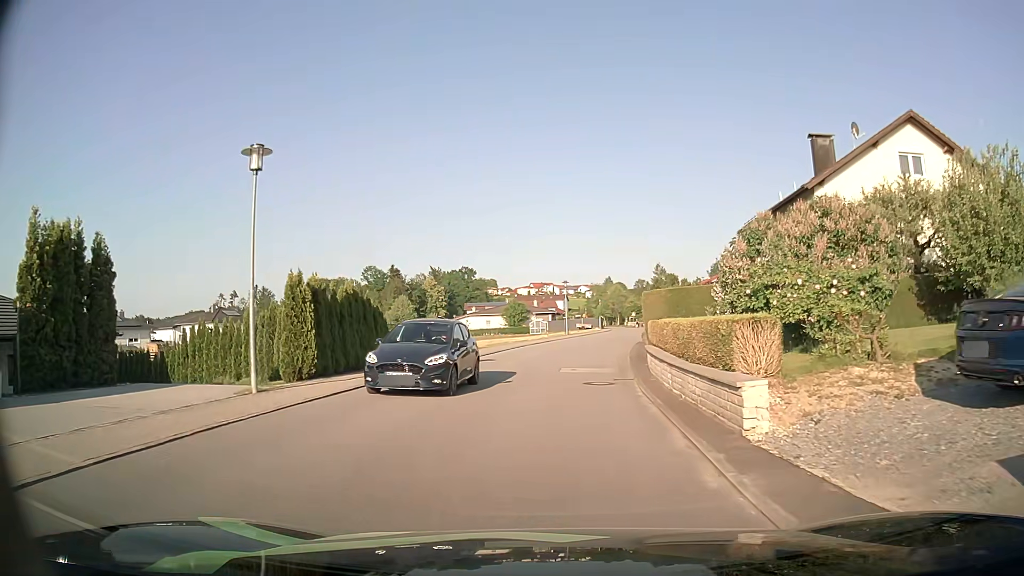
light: Day
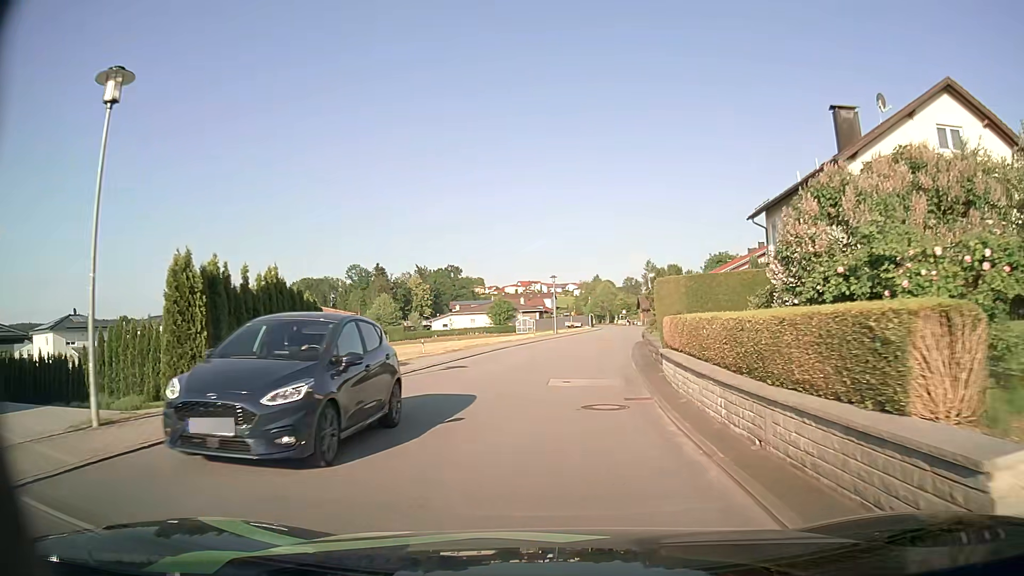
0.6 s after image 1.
(0.0, +4.9) m; +1°
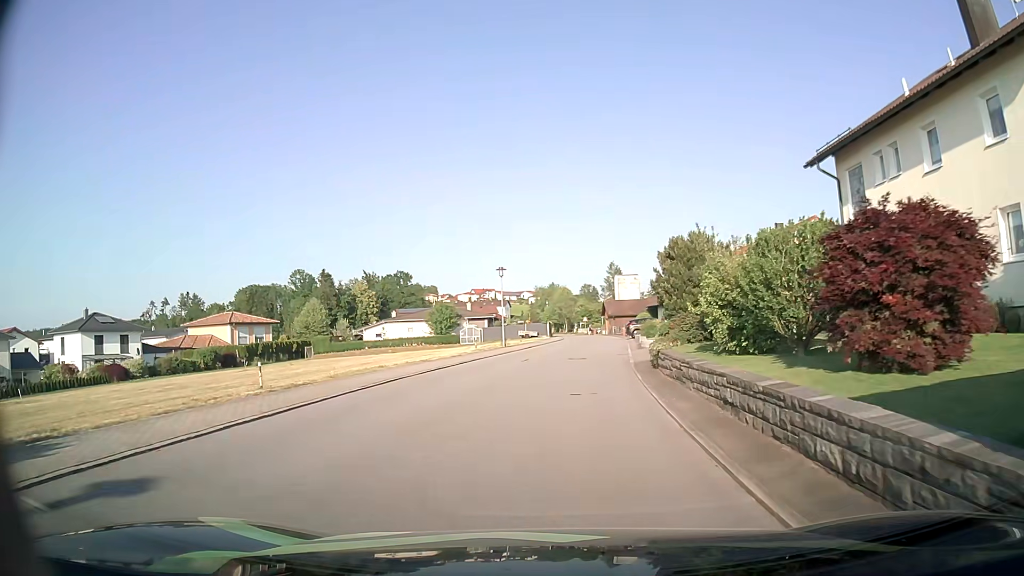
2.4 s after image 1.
(+0.5, +15.2) m; +4°
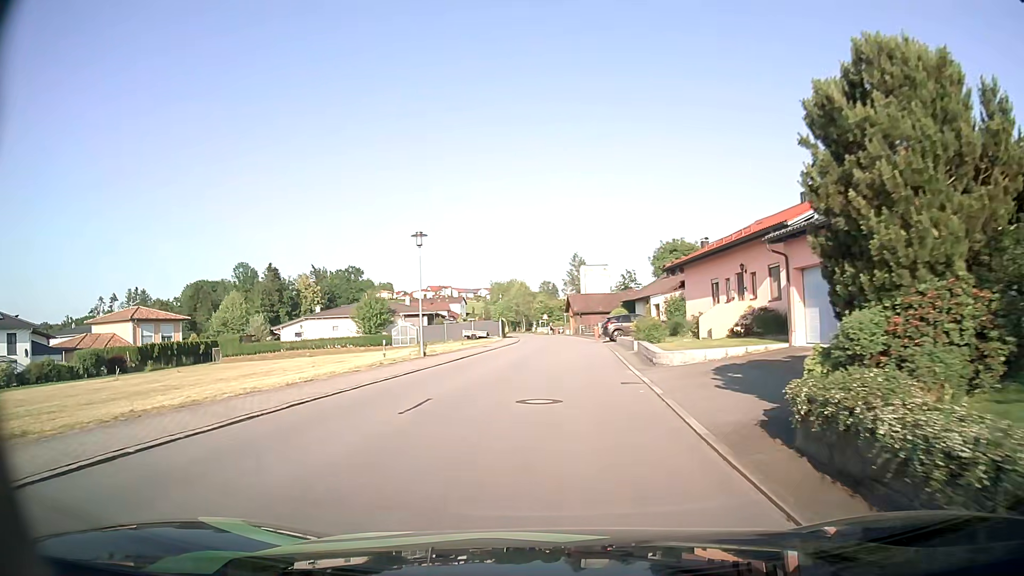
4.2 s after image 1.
(+0.5, +15.3) m; +4°
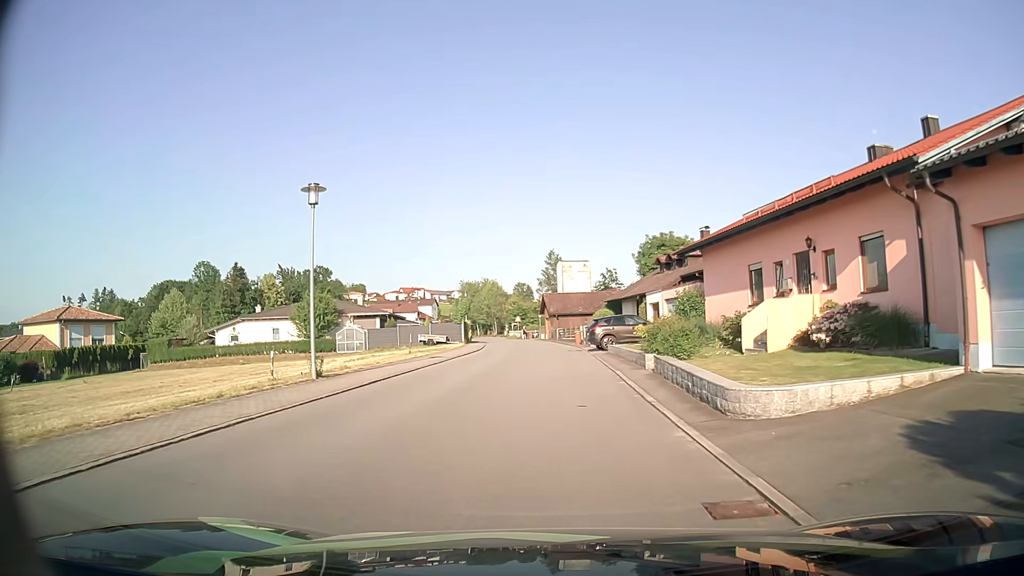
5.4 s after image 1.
(+0.2, +10.0) m; +2°
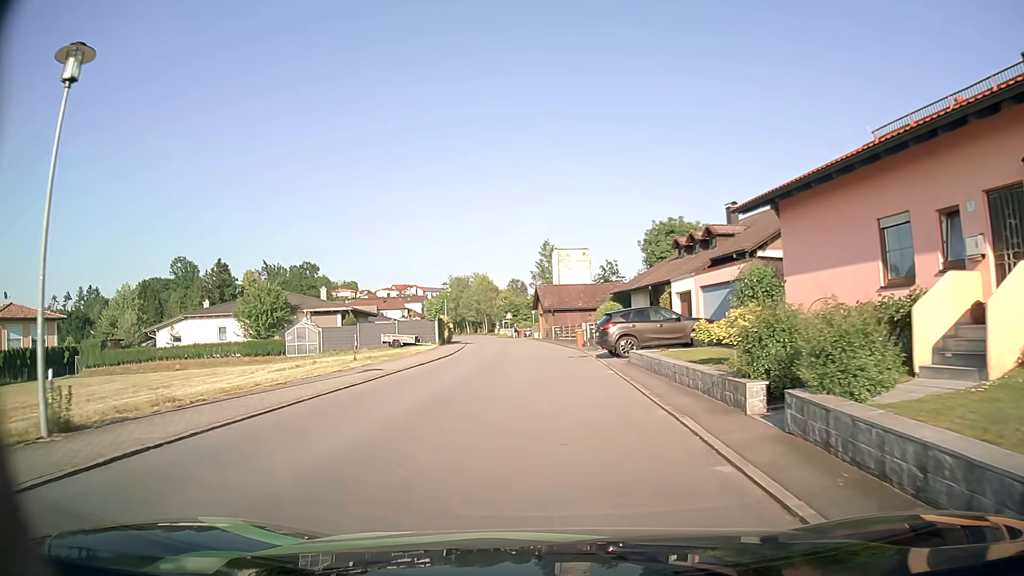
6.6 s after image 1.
(0.0, +10.0) m; 0°
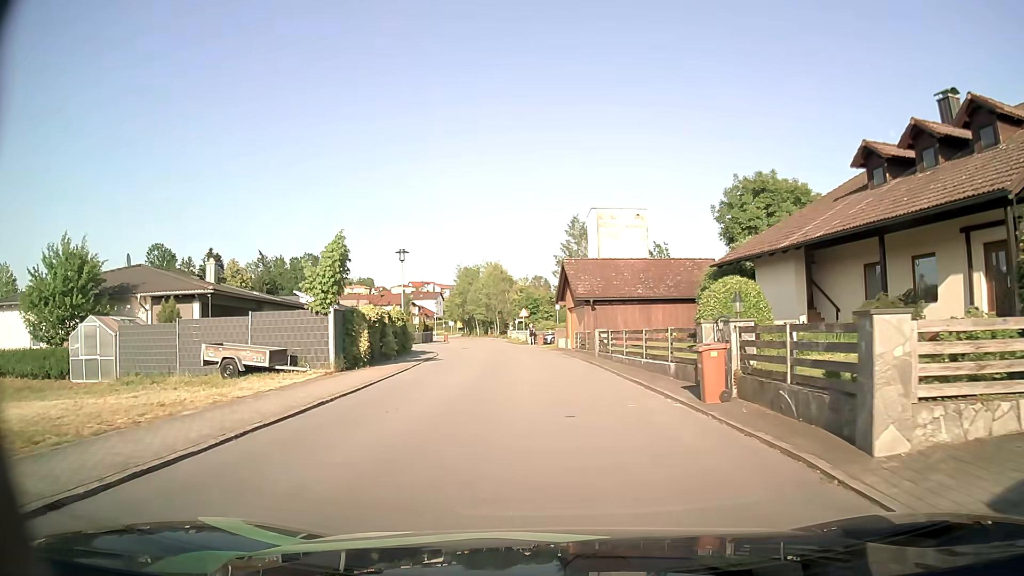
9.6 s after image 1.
(-0.5, +24.8) m; -2°
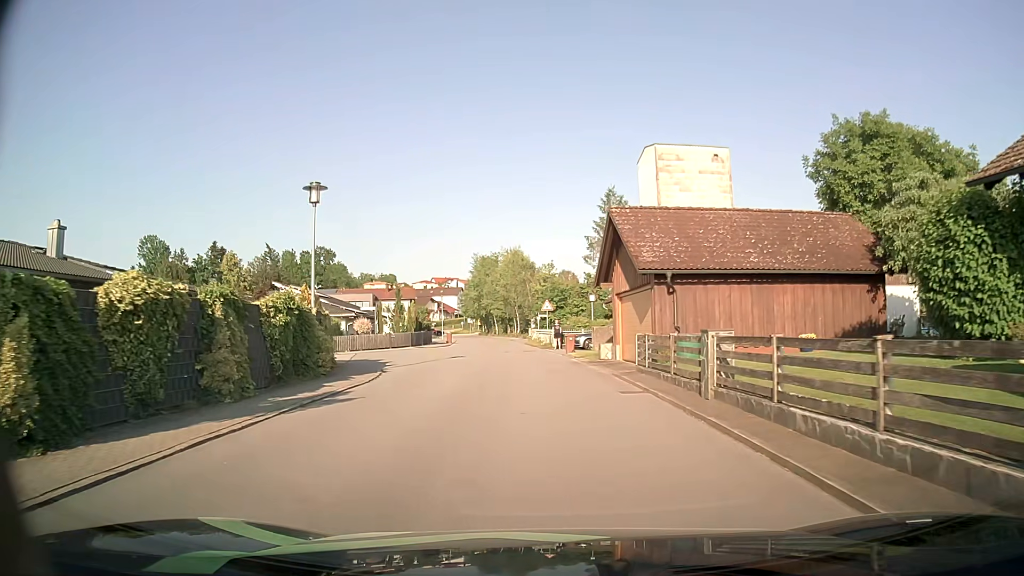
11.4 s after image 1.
(-0.1, +15.3) m; -2°
(0, +10) (-1, +20) (-1, +30) (-2, +40) (-3, +50) (-4, +60) (-6, +70) (-7, +80) (-9, +89) (-11, +99) m
